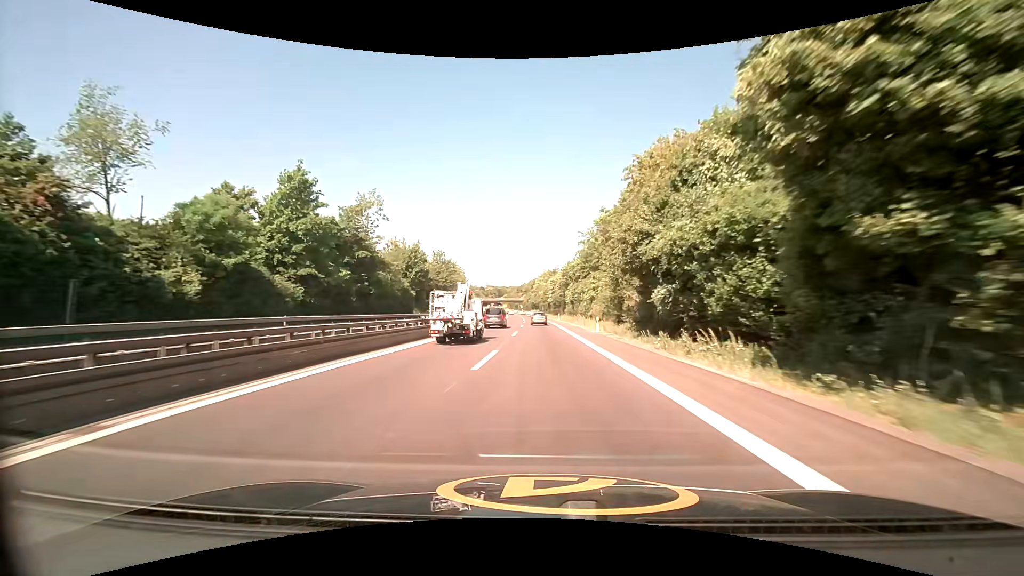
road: trunk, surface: asphalt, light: Day
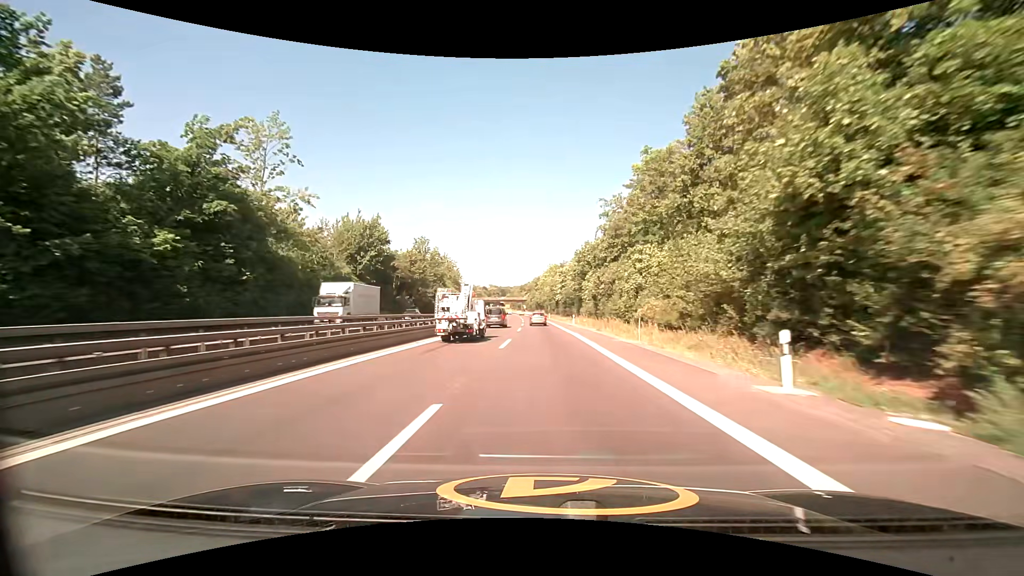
(-0.2, +28.7) m; -1°
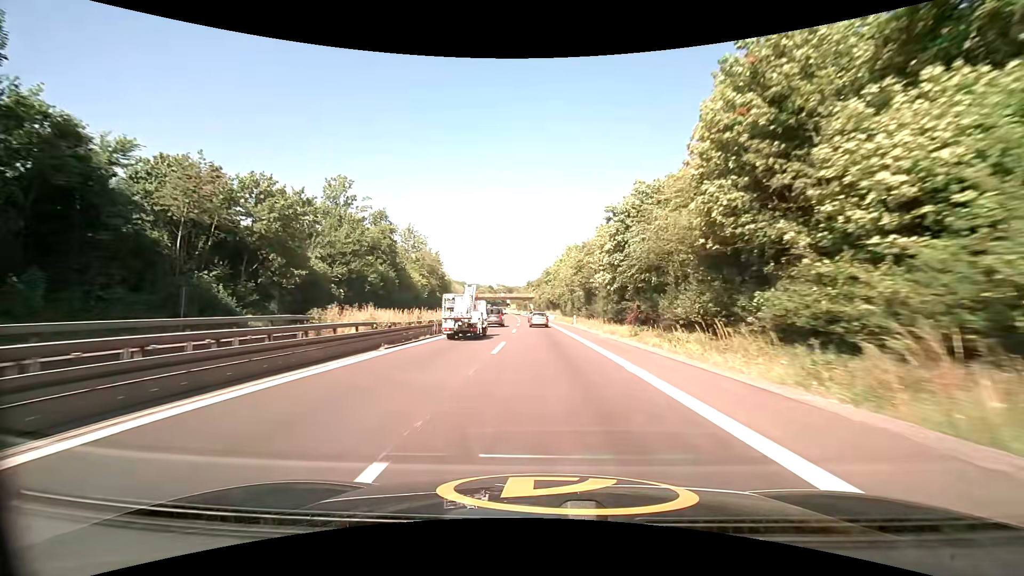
(-0.5, +56.7) m; -1°
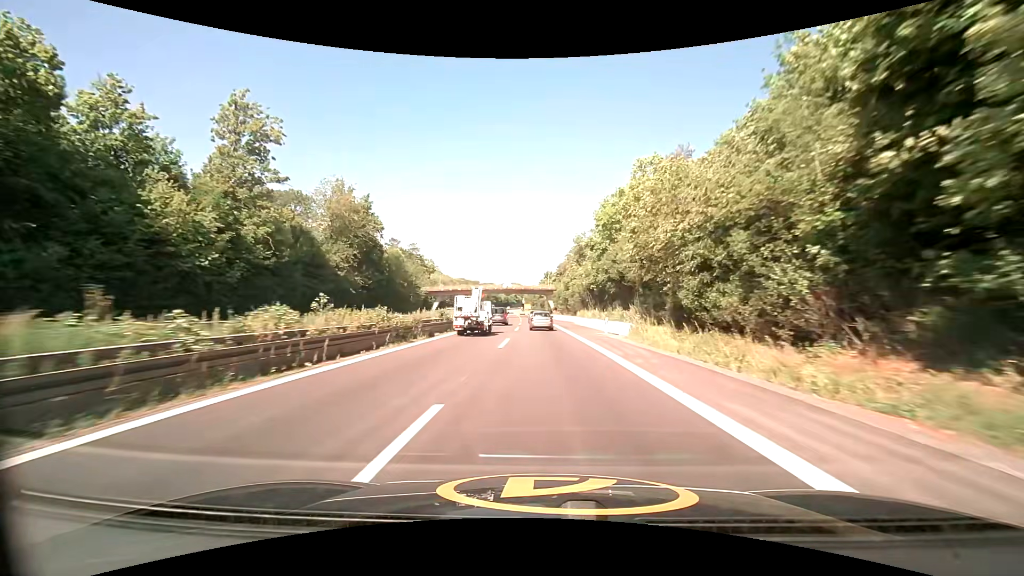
(-0.9, +69.3) m; -2°
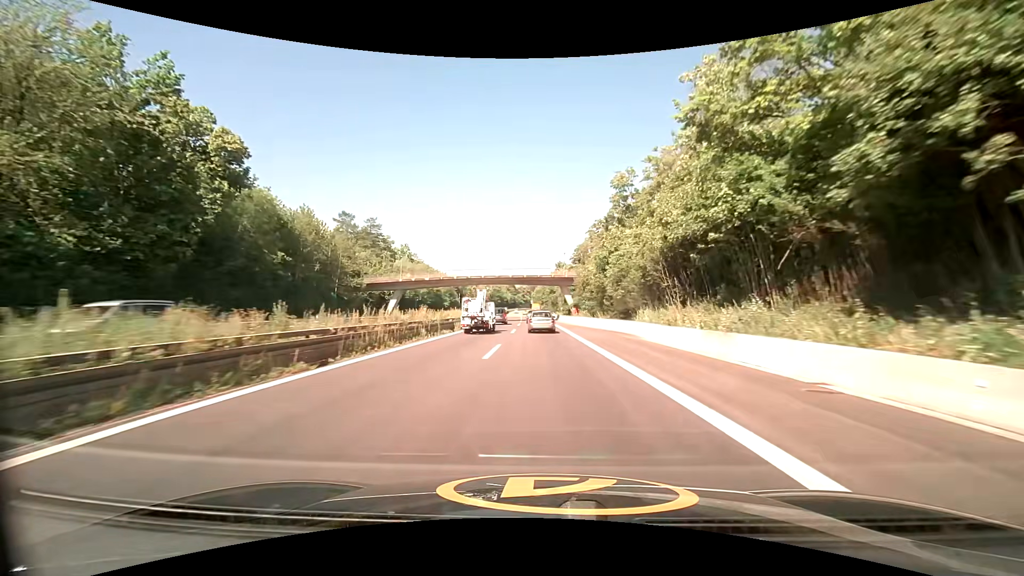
(-0.4, +40.7) m; -1°
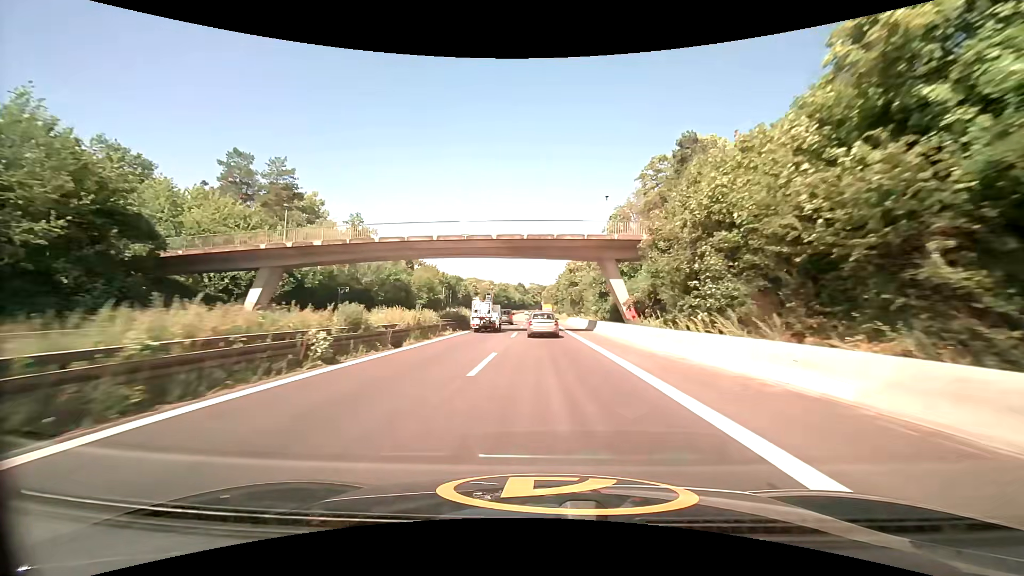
(-0.5, +39.7) m; -1°
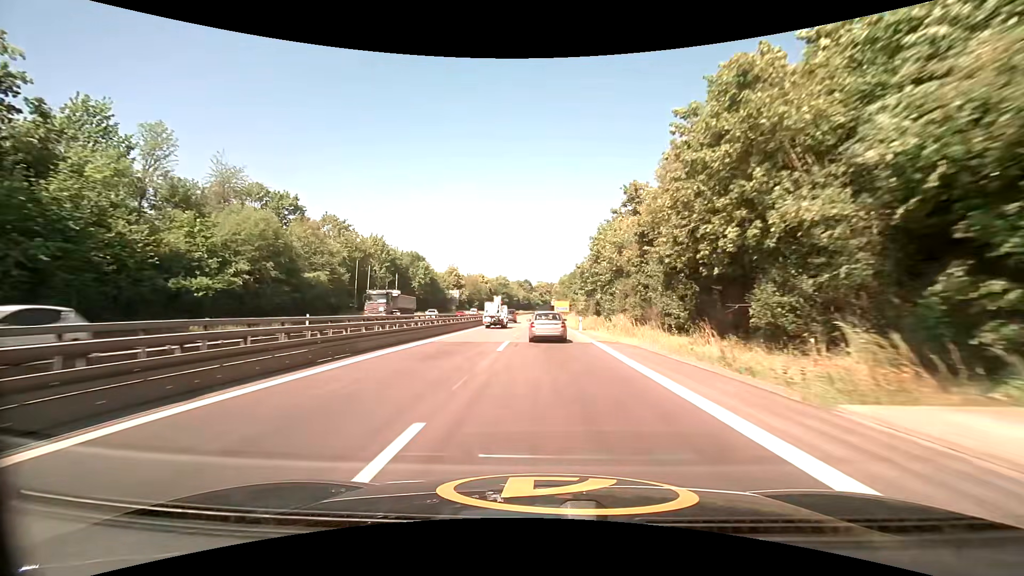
(-0.7, +64.8) m; -1°
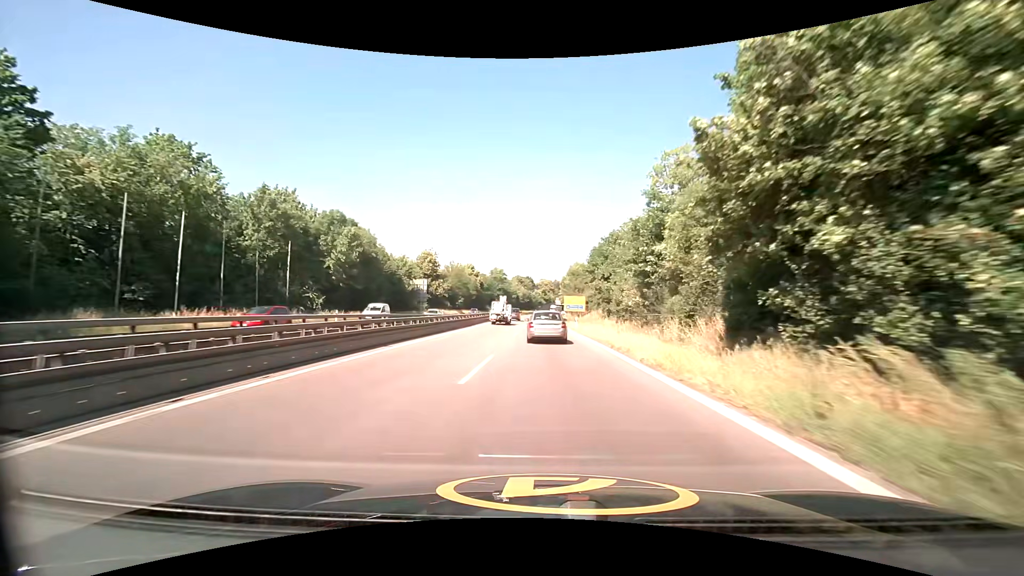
(-0.1, +38.3) m; 0°
(0, +10) (0, +20) (0, +30) (0, +40) (0, +50) (0, +60) (0, +70) (0, +80) (0, +90) (0, +100) m
